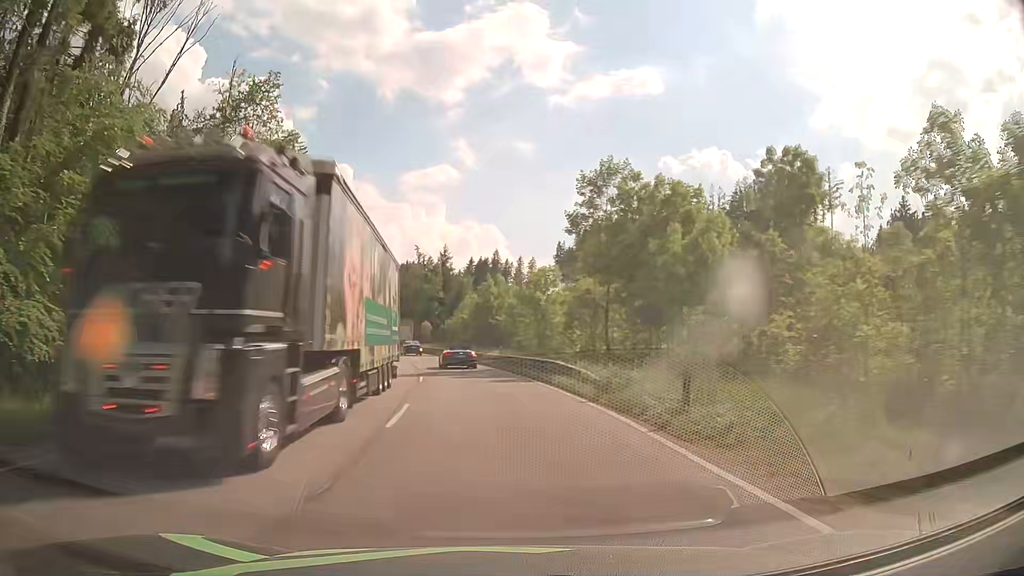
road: primary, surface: asphalt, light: Day
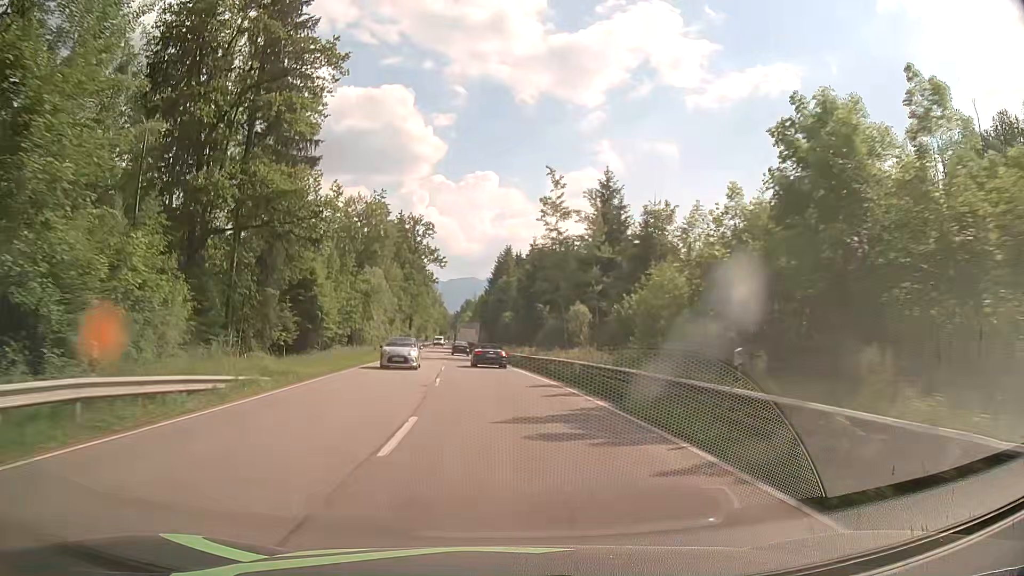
(-6.3, +53.8) m; -13°
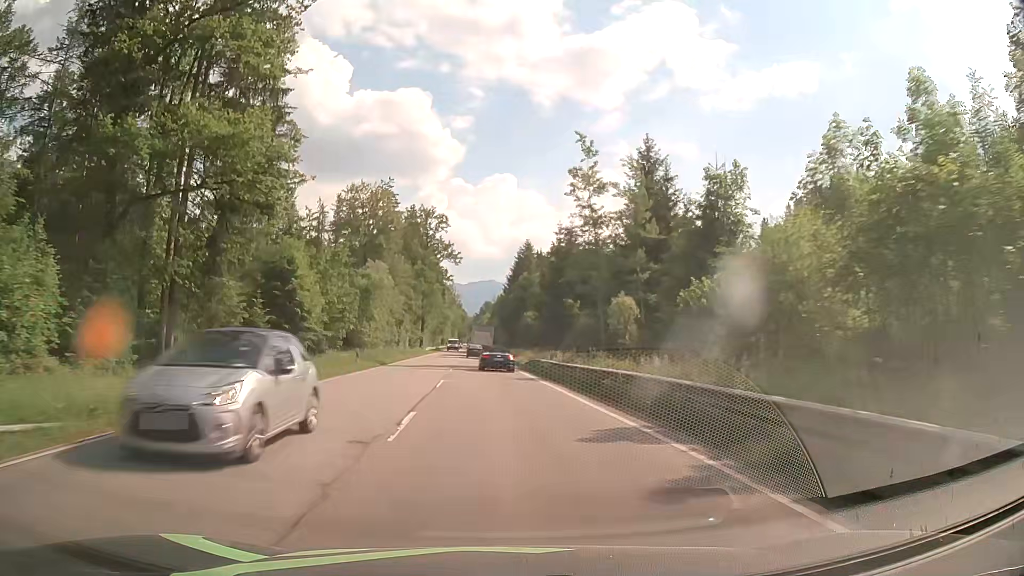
(-0.2, +10.9) m; -2°
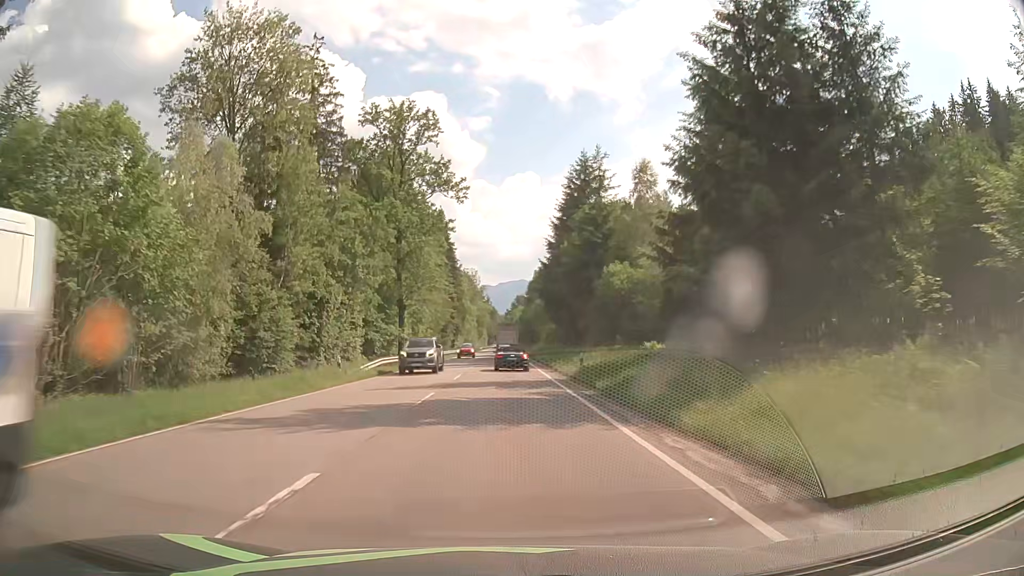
(-1.7, +54.3) m; -3°
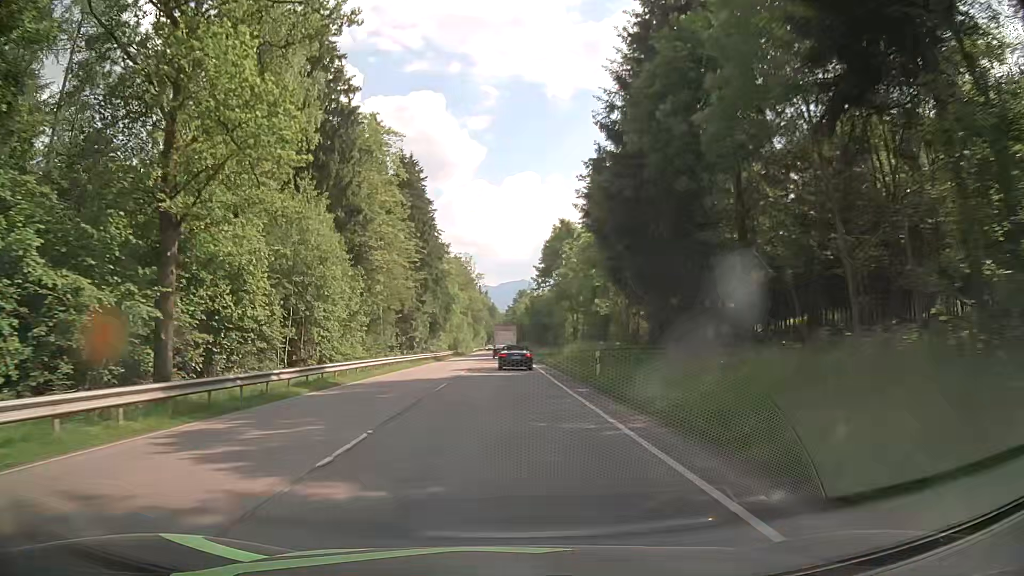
(+0.1, +43.9) m; 0°
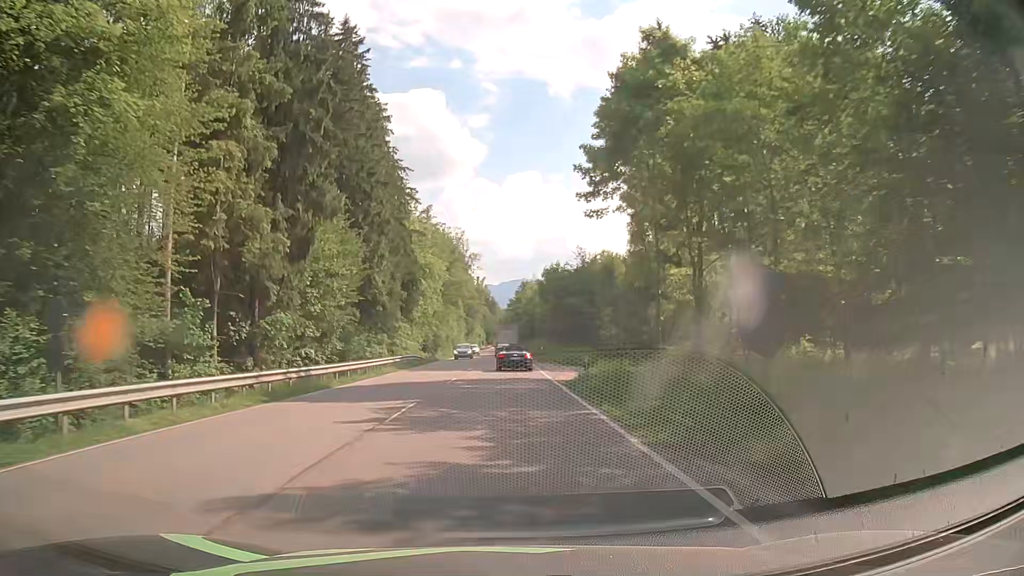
(-0.1, +43.8) m; 0°
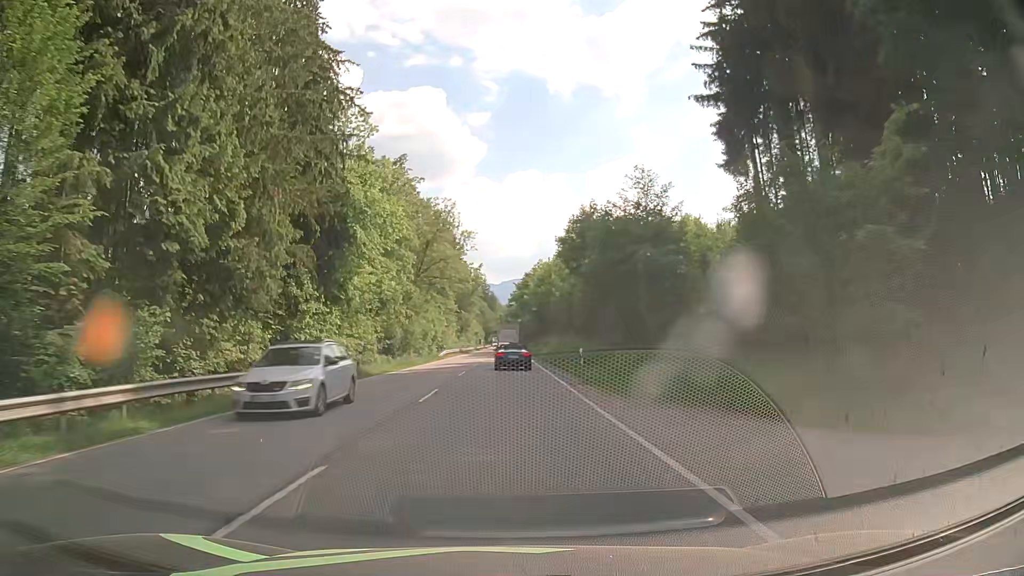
(-0.1, +32.2) m; +1°
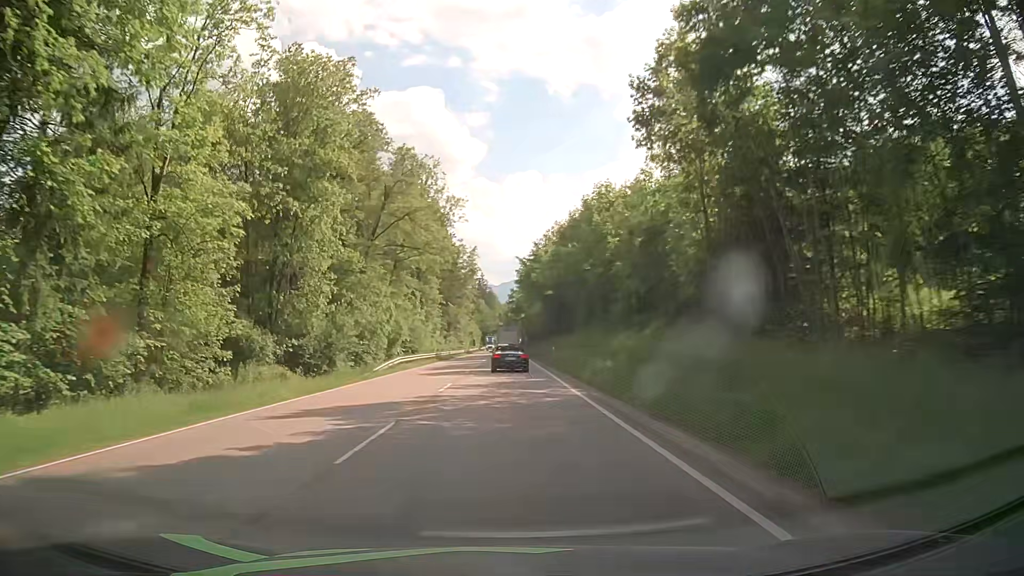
(-0.6, +31.8) m; -1°
(0, +10) (0, +20) (0, +30) (0, +40) (0, +50) (0, +60) (0, +70) (0, +80) (0, +90) (0, +100) m
